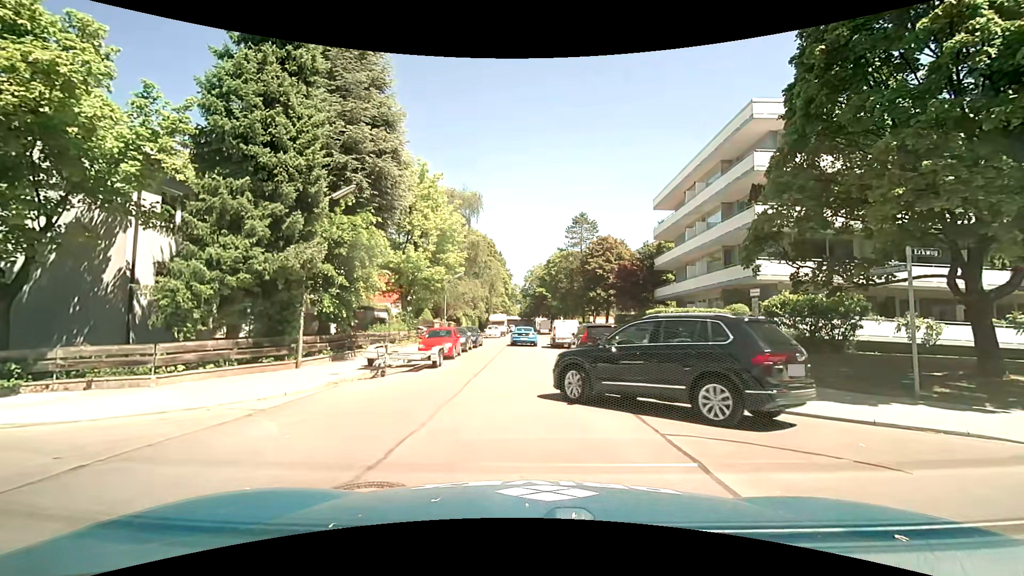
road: residential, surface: asphalt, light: Day
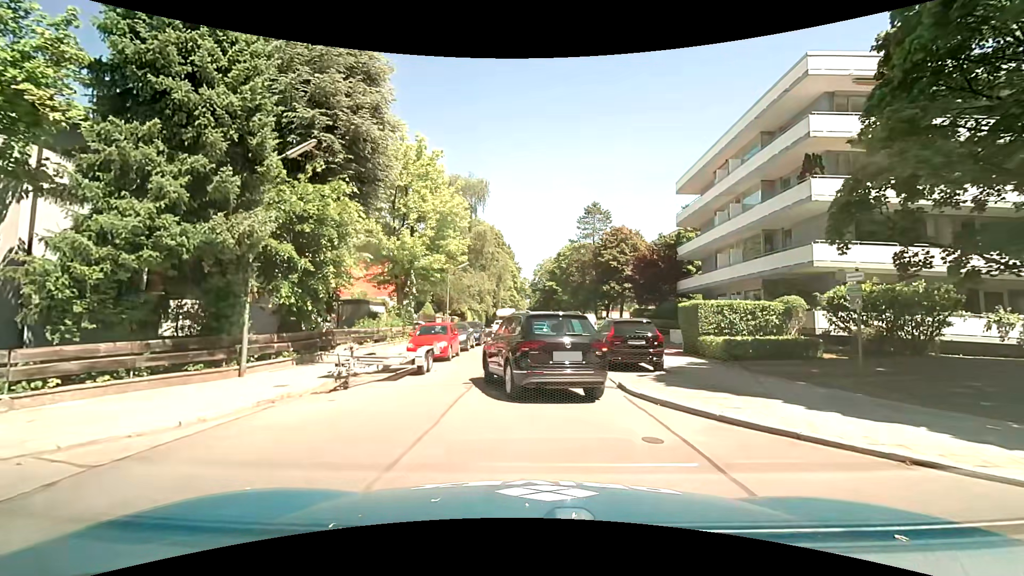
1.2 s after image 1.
(0.0, +4.0) m; +1°
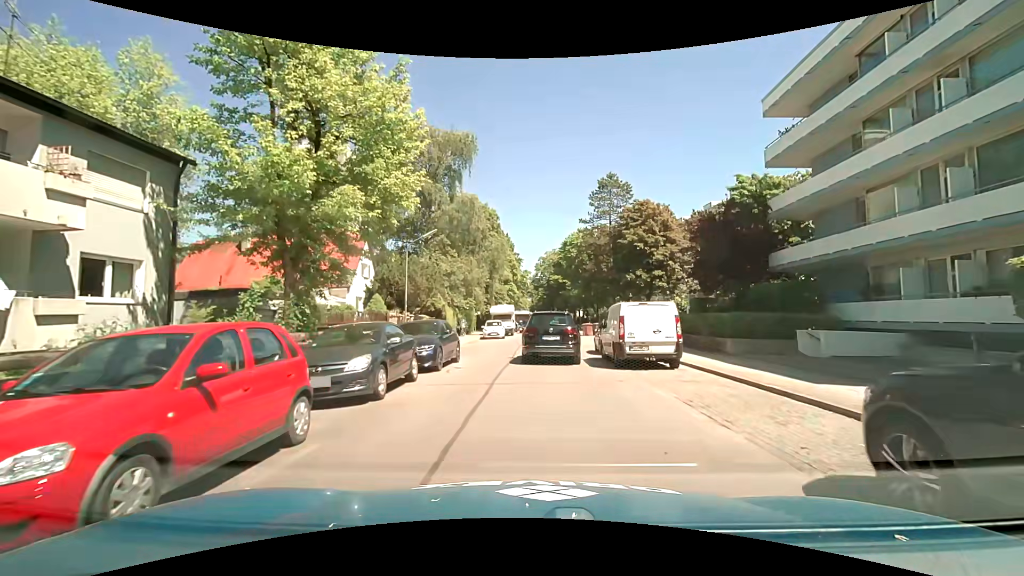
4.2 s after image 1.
(-0.4, +15.5) m; -1°
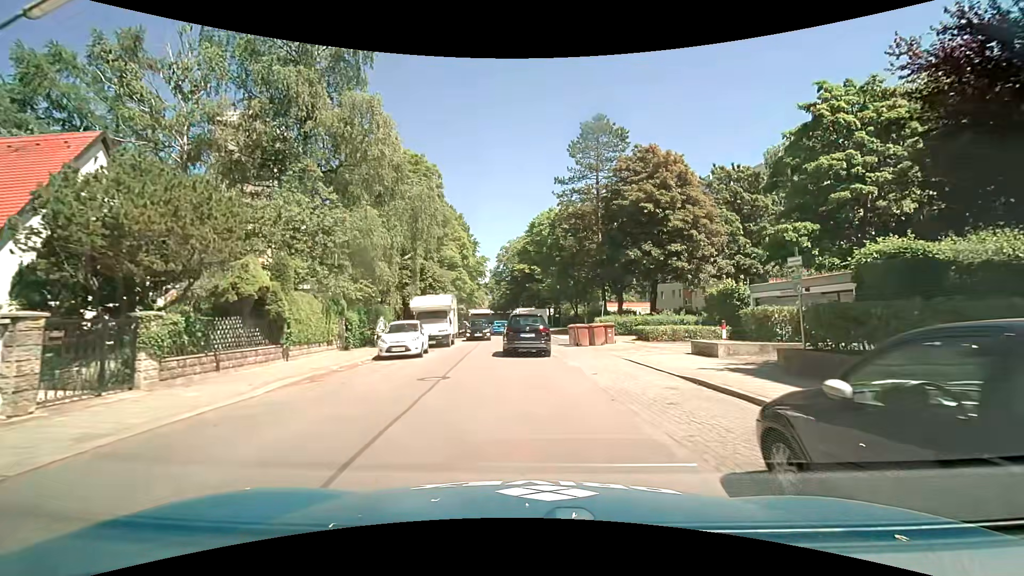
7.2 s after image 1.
(+0.8, +19.6) m; +5°
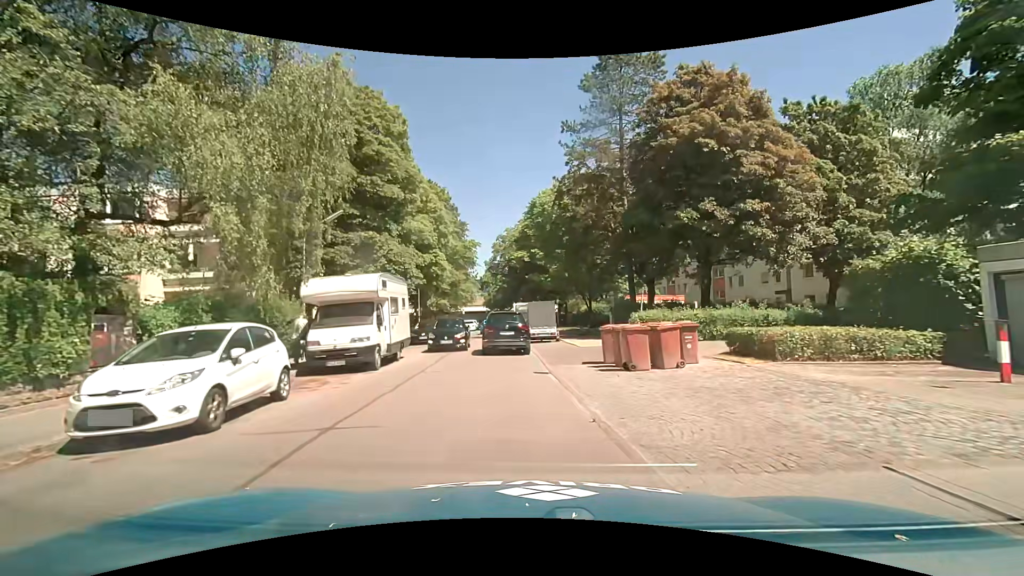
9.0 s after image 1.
(0.0, +12.8) m; 0°
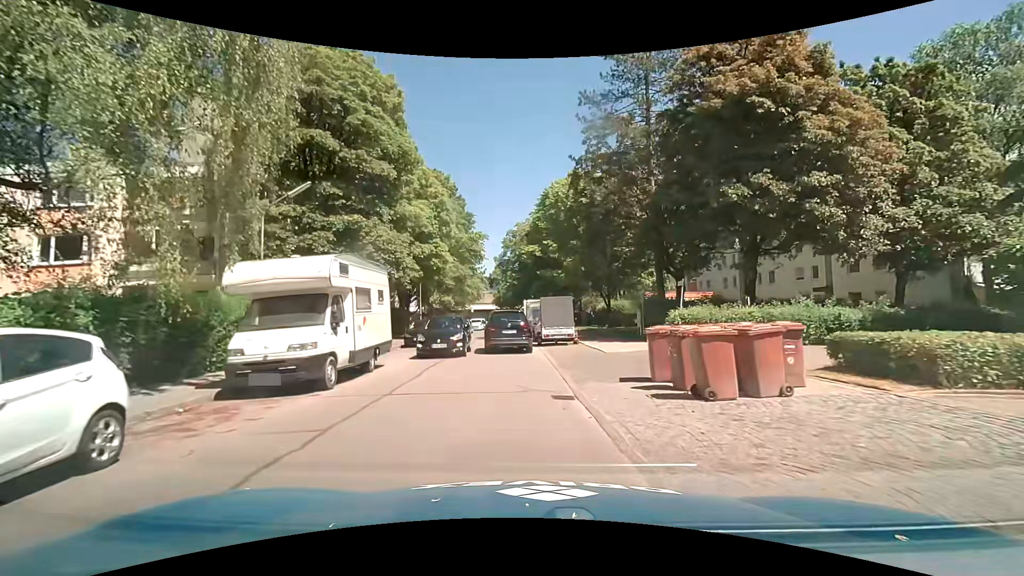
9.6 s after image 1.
(-0.1, +4.2) m; -2°
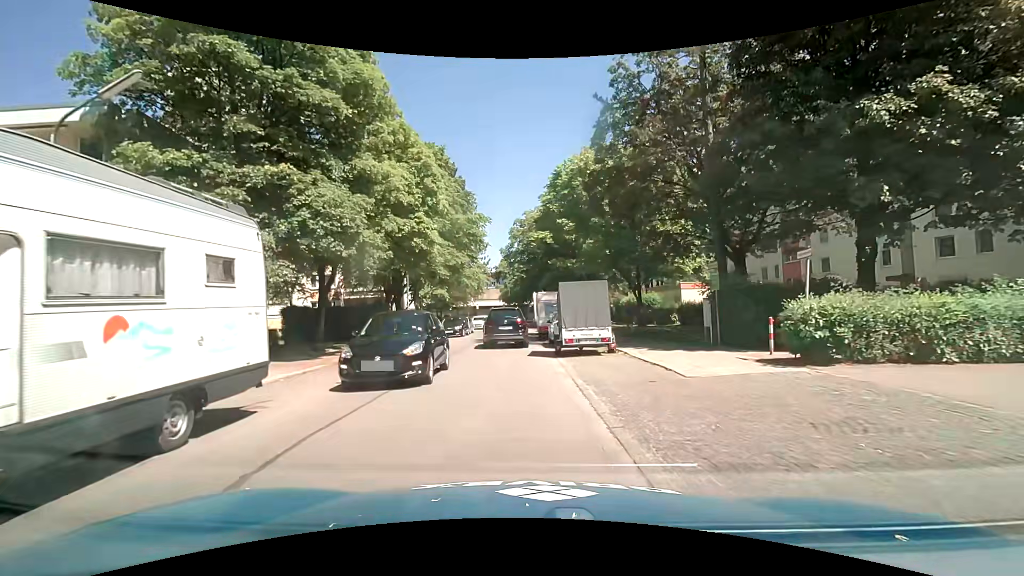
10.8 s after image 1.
(-0.1, +7.7) m; 0°
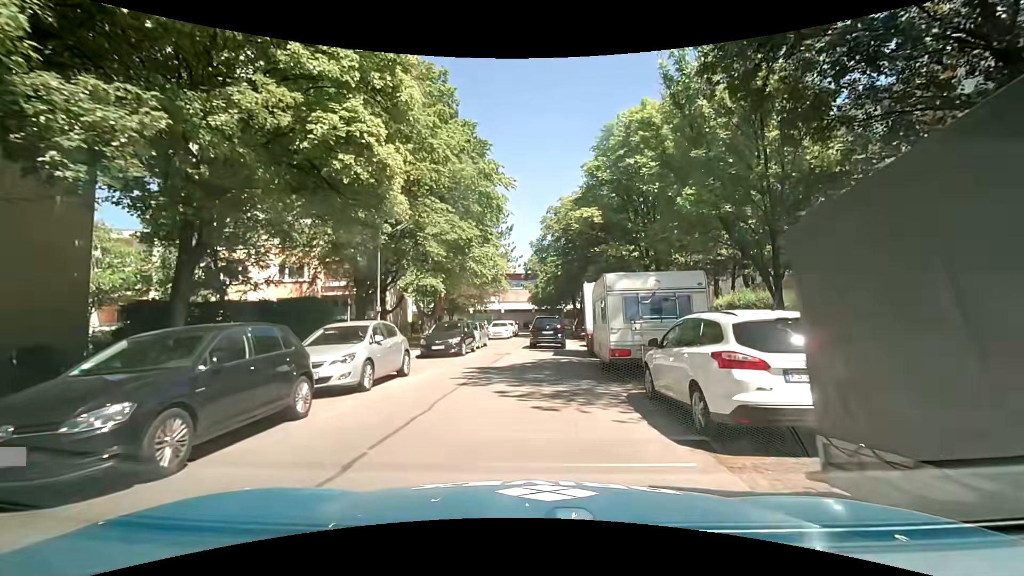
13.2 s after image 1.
(-0.8, +14.0) m; -6°
(0, +10) (+1, +20) (+1, +30) (+2, +40) (+2, +50) (+2, +60) (-3, +68) (-13, +71) (-23, +71) (-33, +71) m
